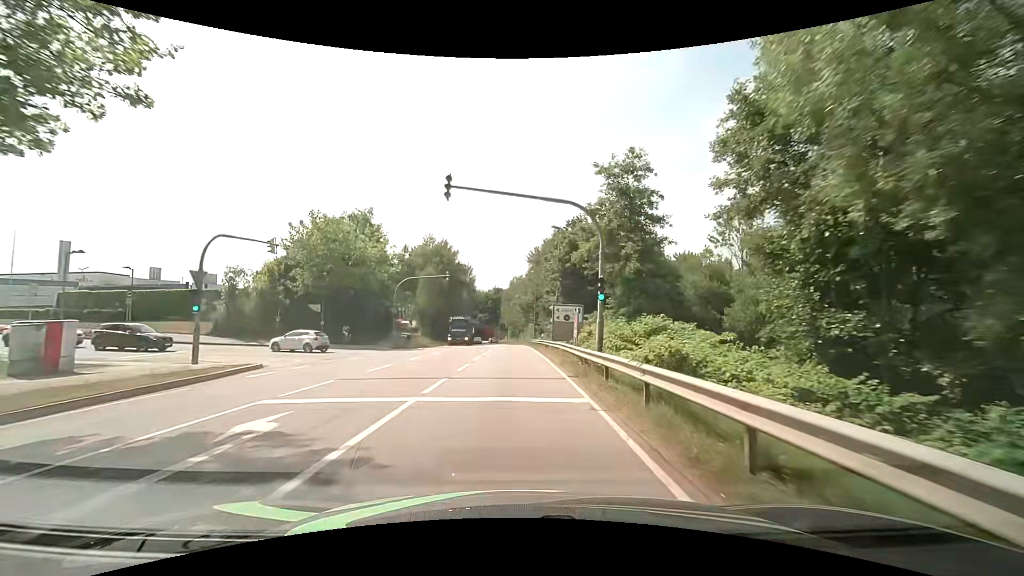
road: secondary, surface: asphalt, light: Day
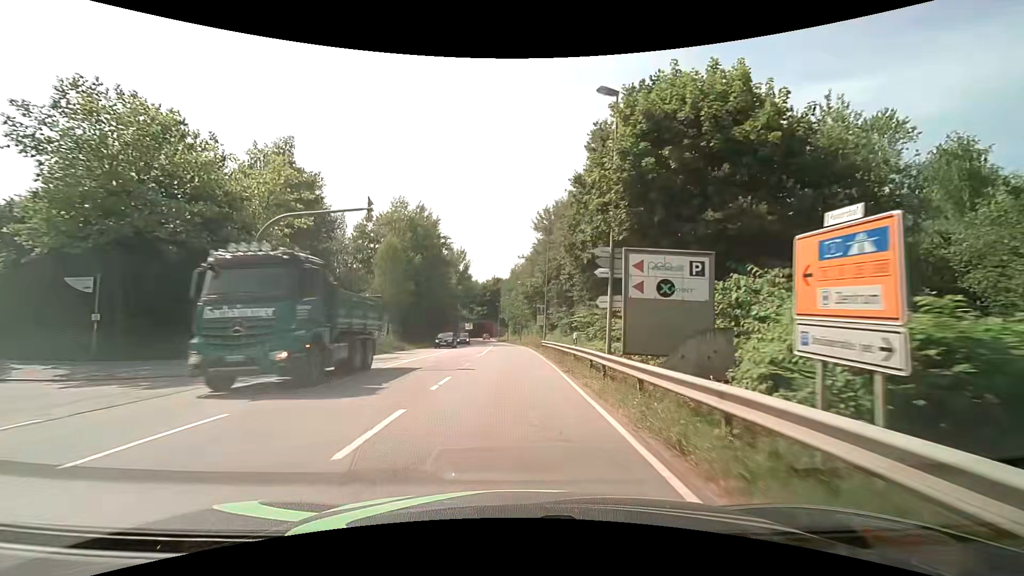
(+0.2, +23.2) m; 0°
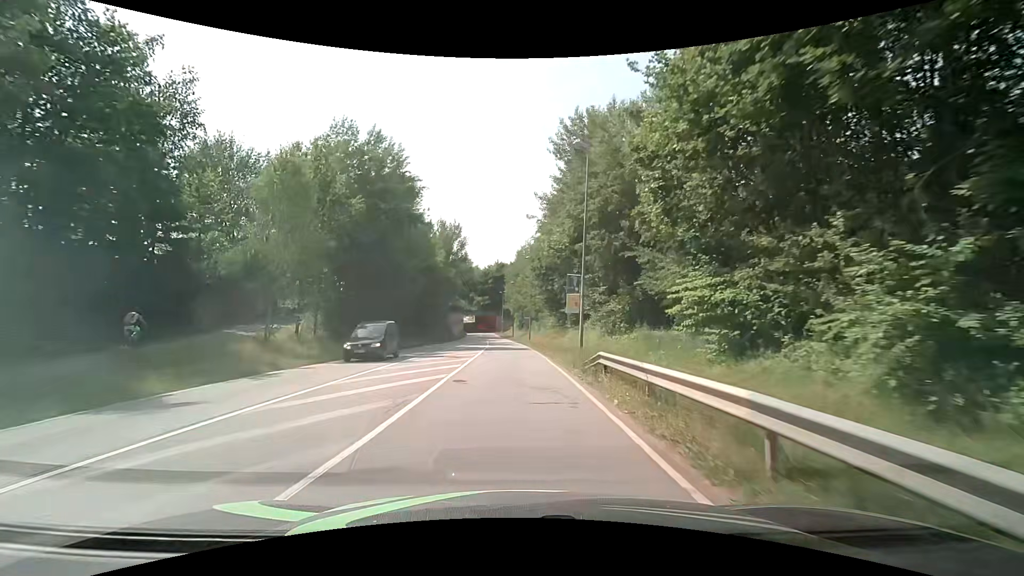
(-0.2, +23.2) m; -1°
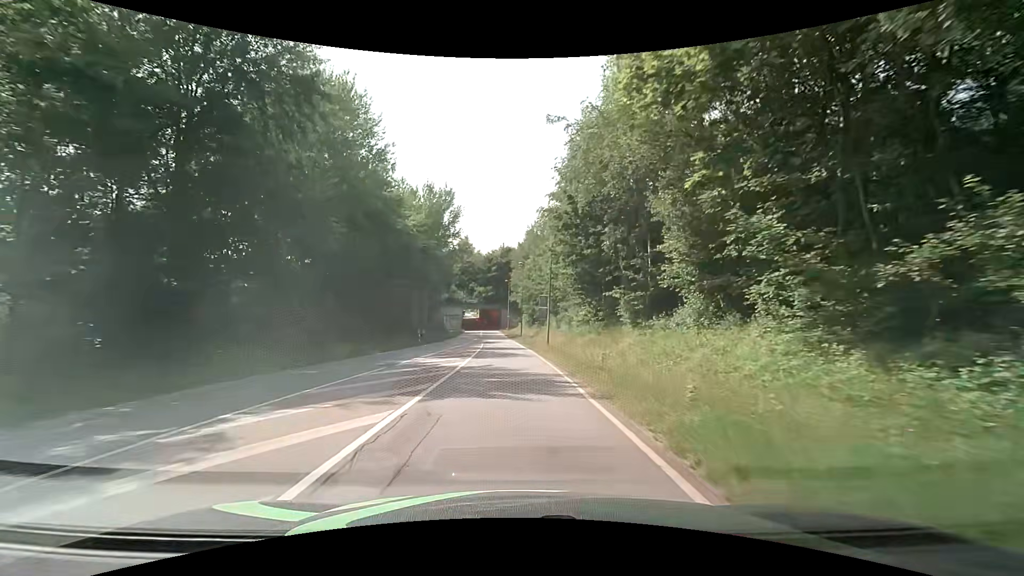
(-0.1, +23.1) m; -1°
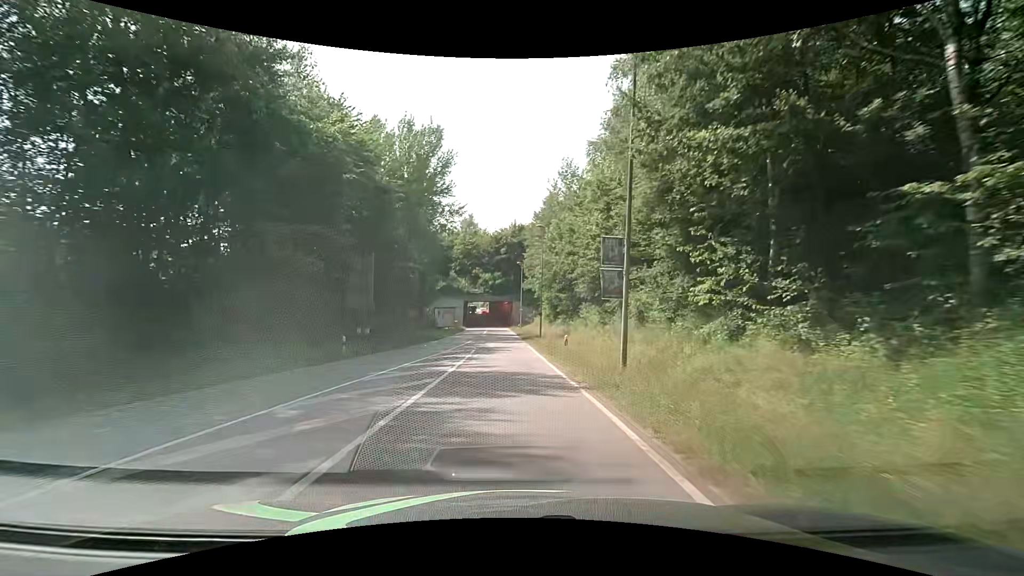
(-0.1, +23.0) m; -1°
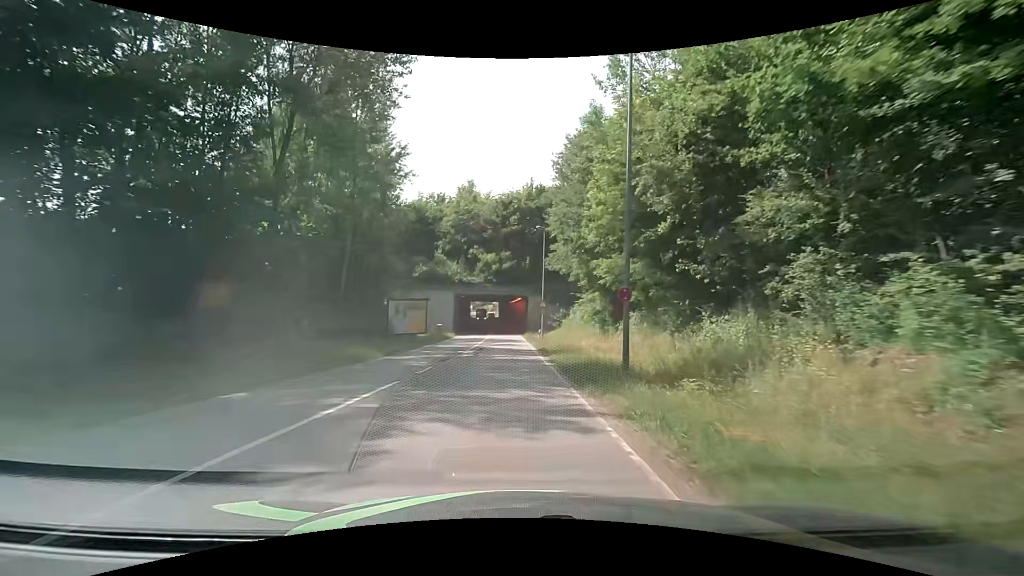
(-0.8, +30.5) m; -1°
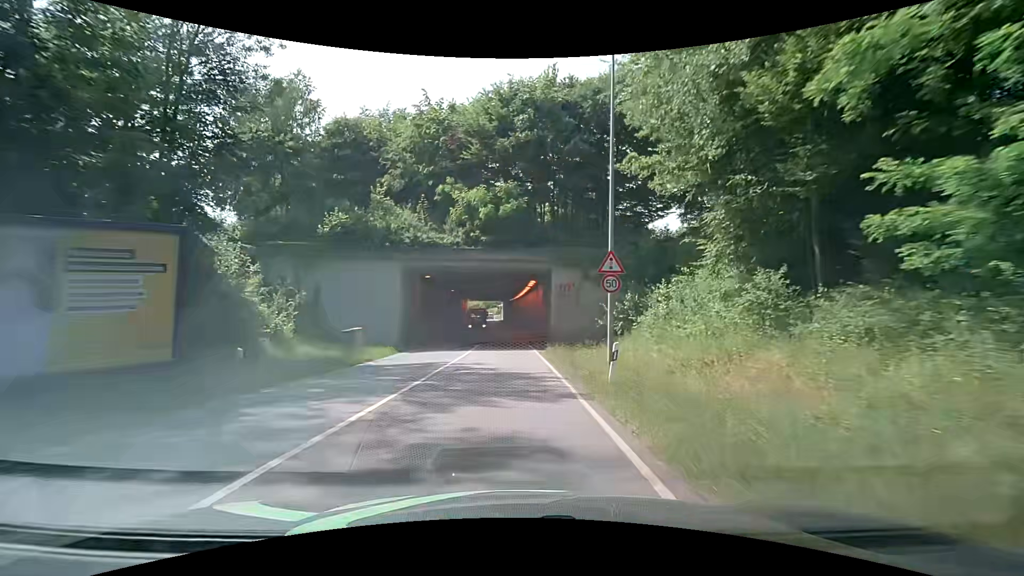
(-1.0, +30.3) m; -2°
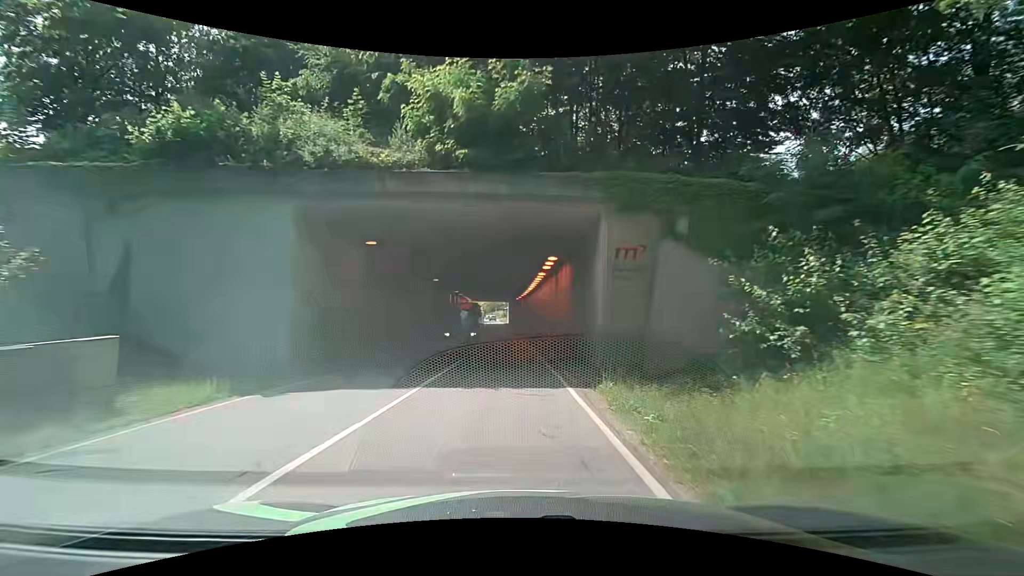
(-0.2, +15.2) m; -1°
